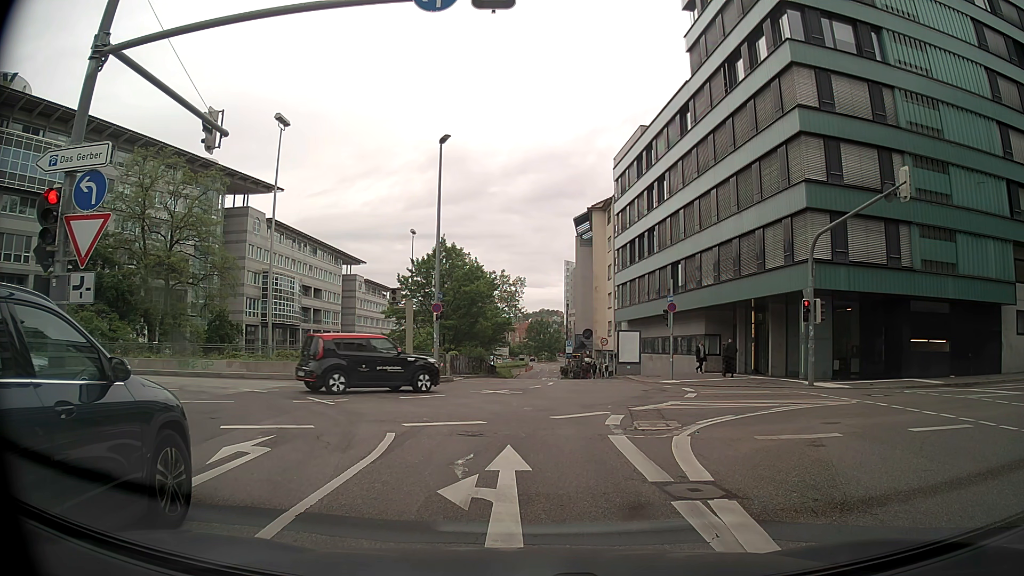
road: primary_link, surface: asphalt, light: Day
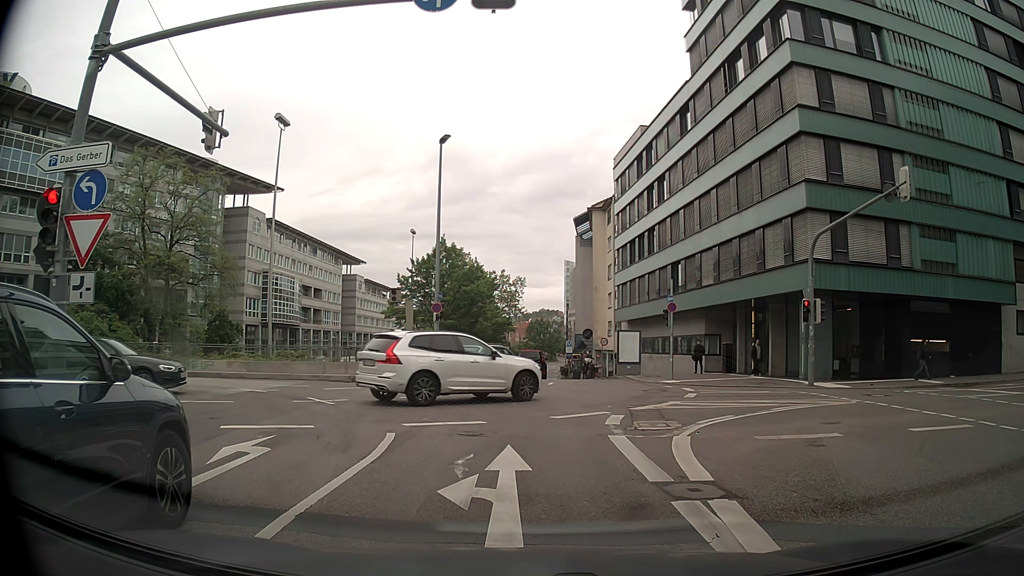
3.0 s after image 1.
(0.0, 0.0) m; 0°
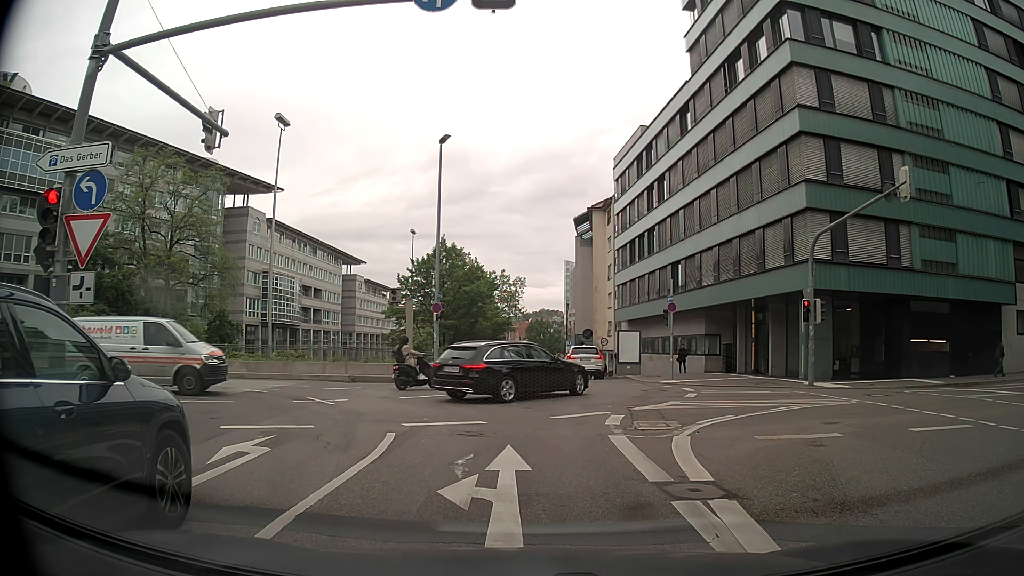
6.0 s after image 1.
(0.0, 0.0) m; 0°
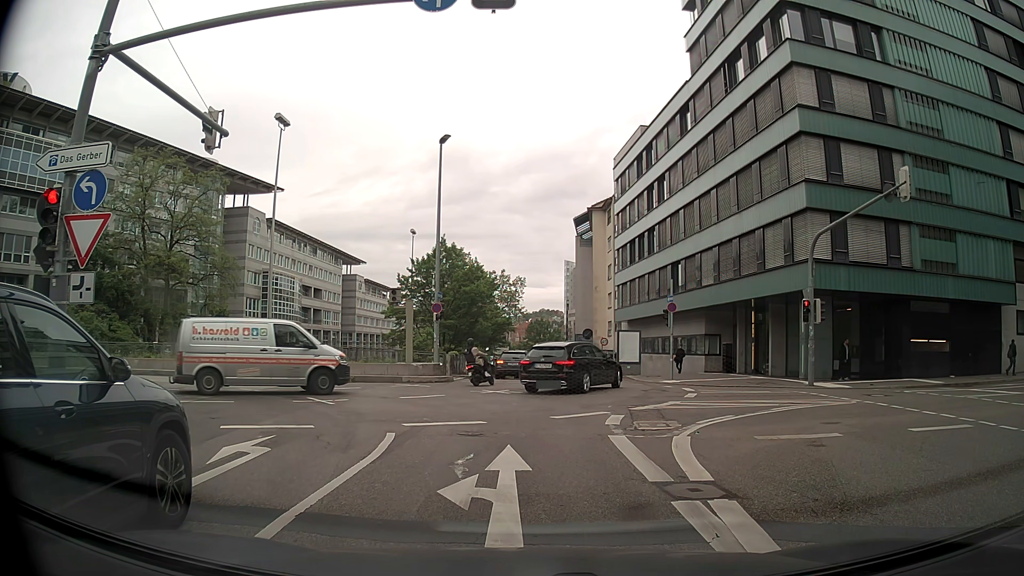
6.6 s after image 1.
(0.0, 0.0) m; 0°
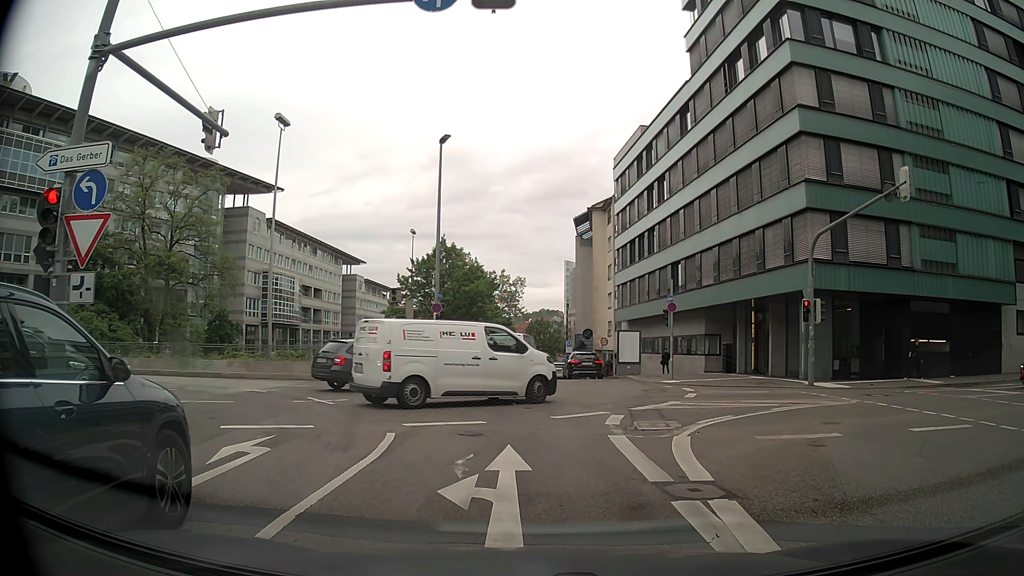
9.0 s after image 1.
(0.0, 0.0) m; 0°
